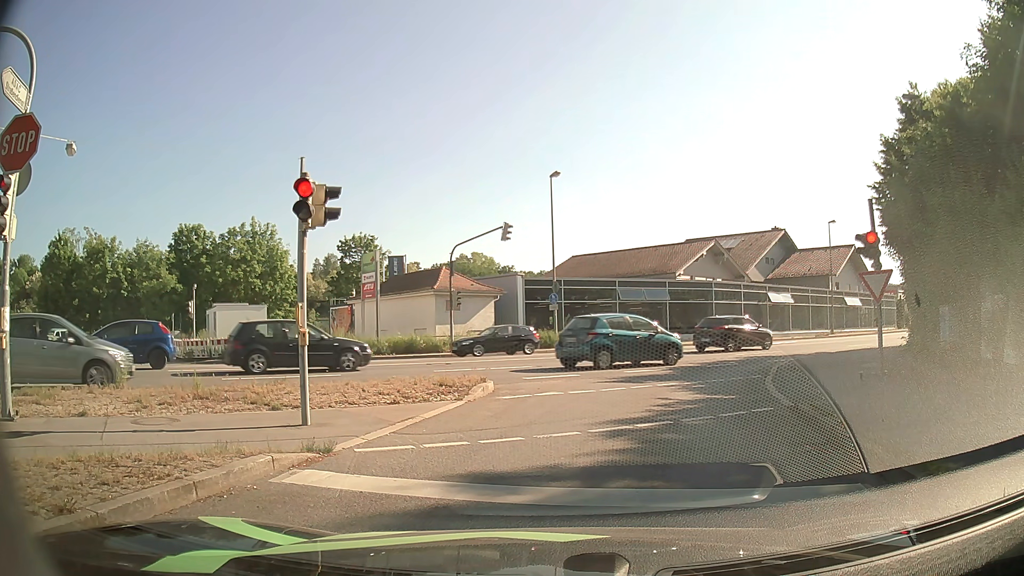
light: Day
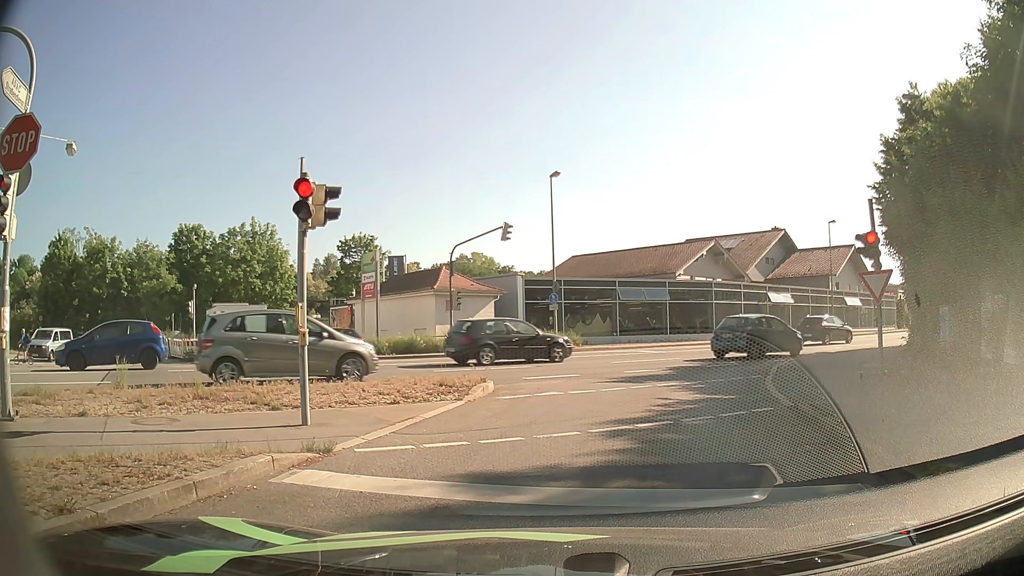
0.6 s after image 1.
(0.0, 0.0) m; 0°
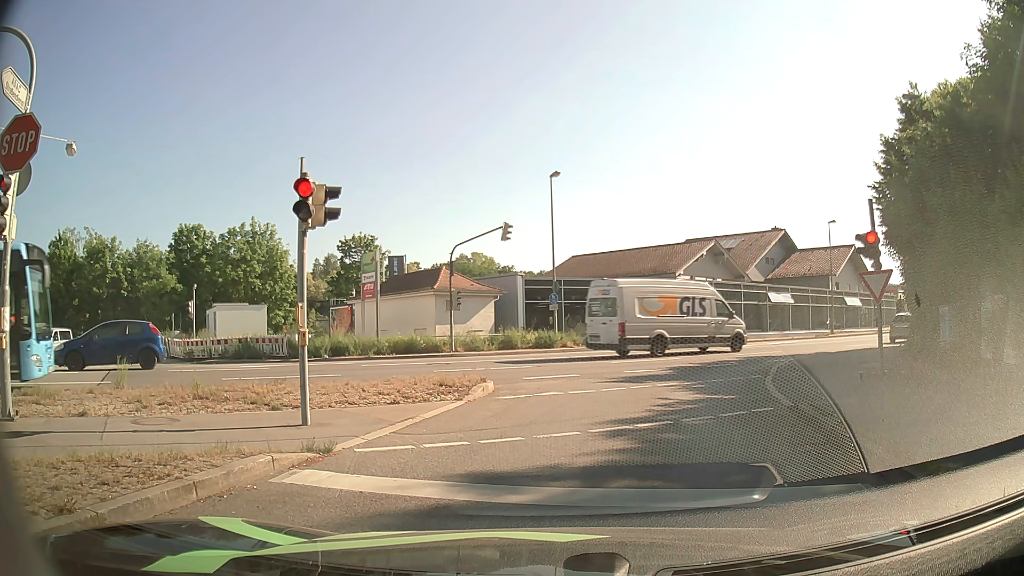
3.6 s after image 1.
(0.0, 0.0) m; 0°
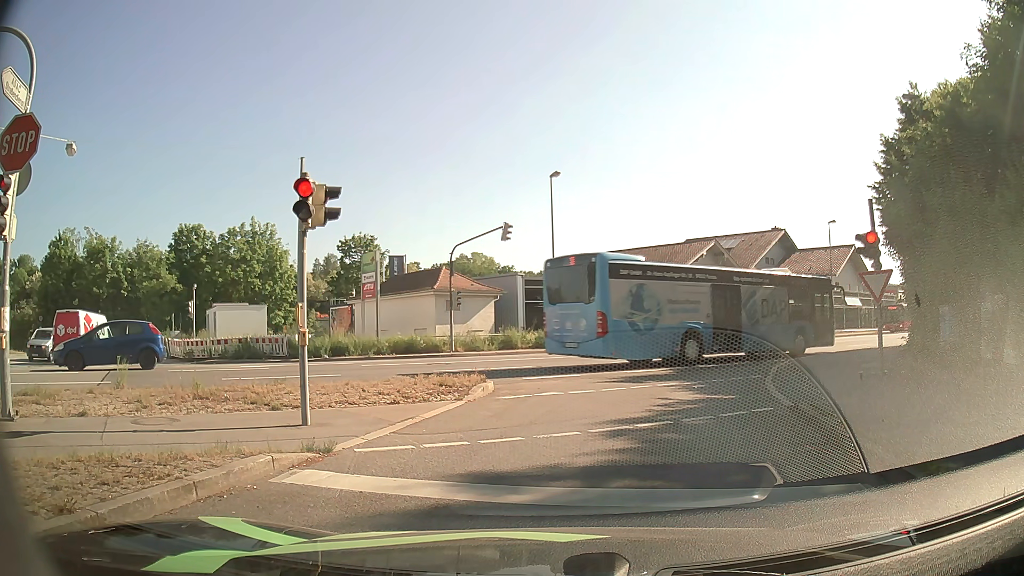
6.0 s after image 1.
(0.0, 0.0) m; 0°
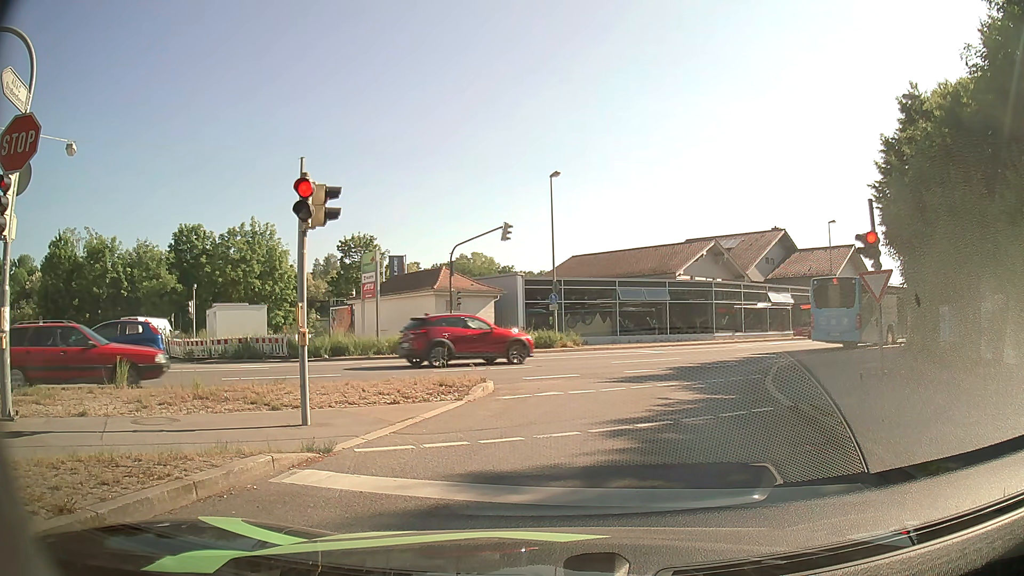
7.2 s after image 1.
(0.0, 0.0) m; 0°
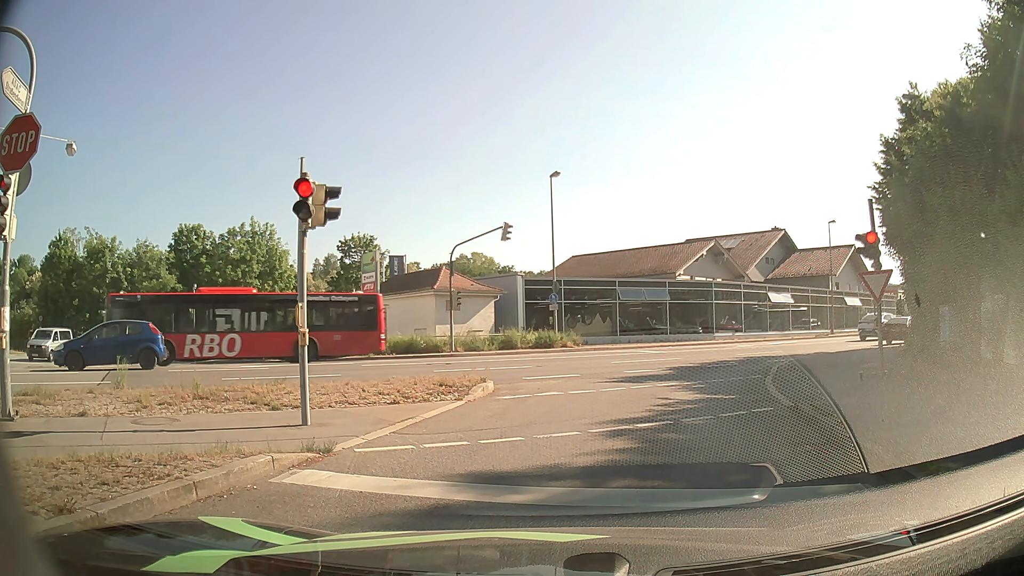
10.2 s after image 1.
(0.0, 0.0) m; 0°
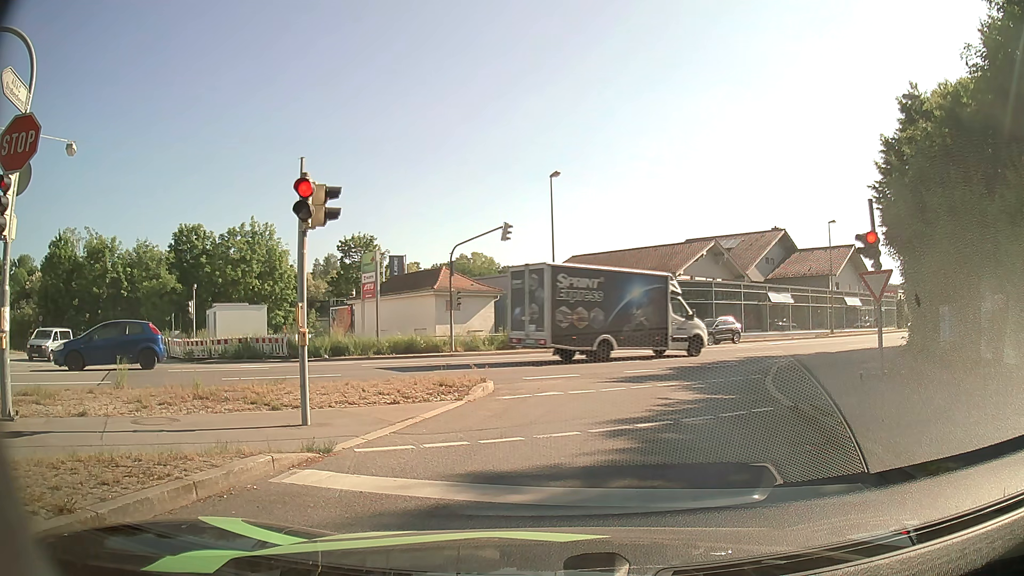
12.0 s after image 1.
(0.0, 0.0) m; 0°
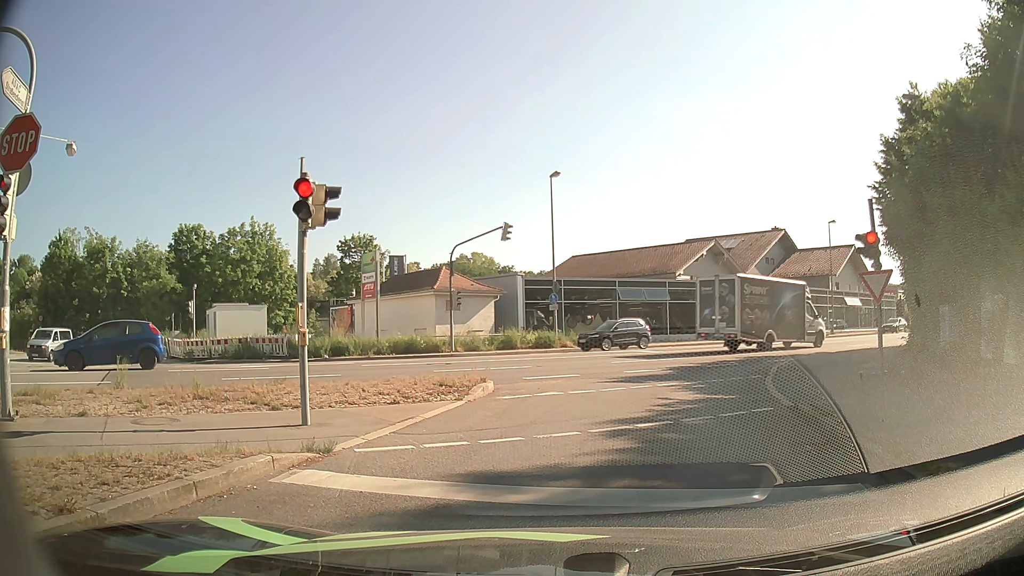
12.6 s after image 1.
(0.0, 0.0) m; 0°
(+1, +10) (+4, +20) (+9, +28) (+17, +34) (+25, +40) (+33, +46) (+41, +53) (+48, +59) (+55, +66) (+63, +73) m
